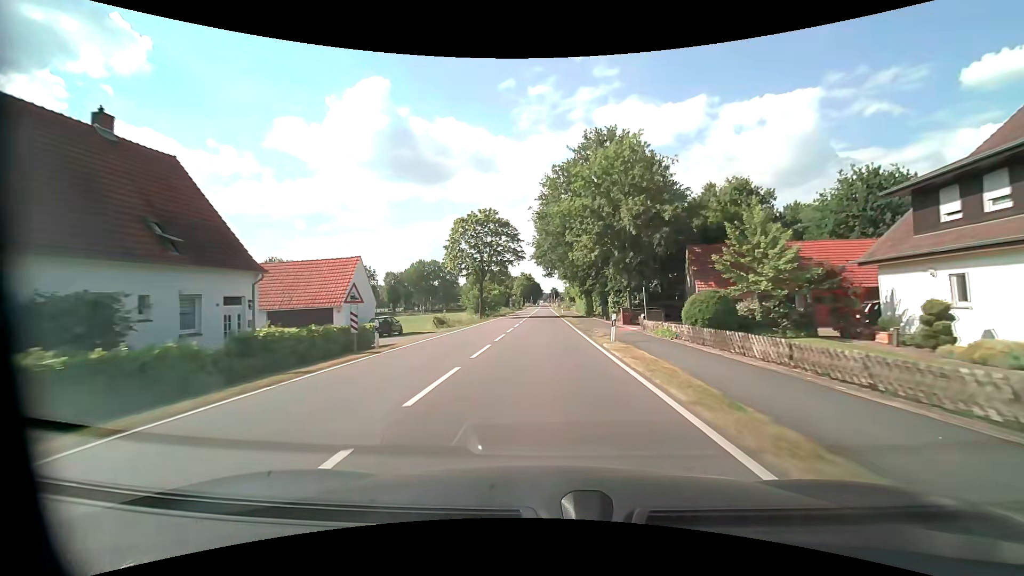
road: tertiary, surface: asphalt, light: Day
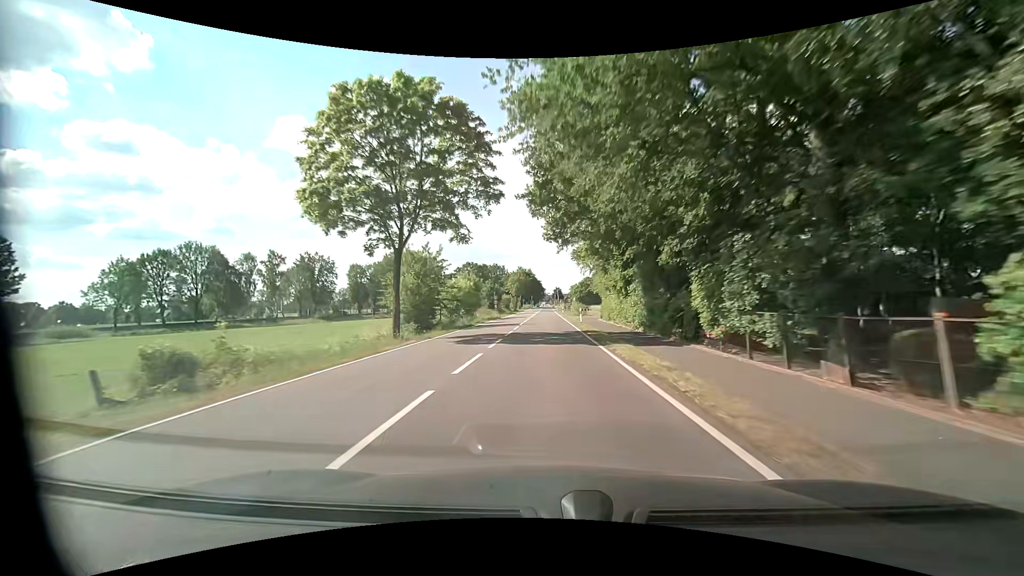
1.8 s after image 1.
(-0.1, +33.4) m; 0°
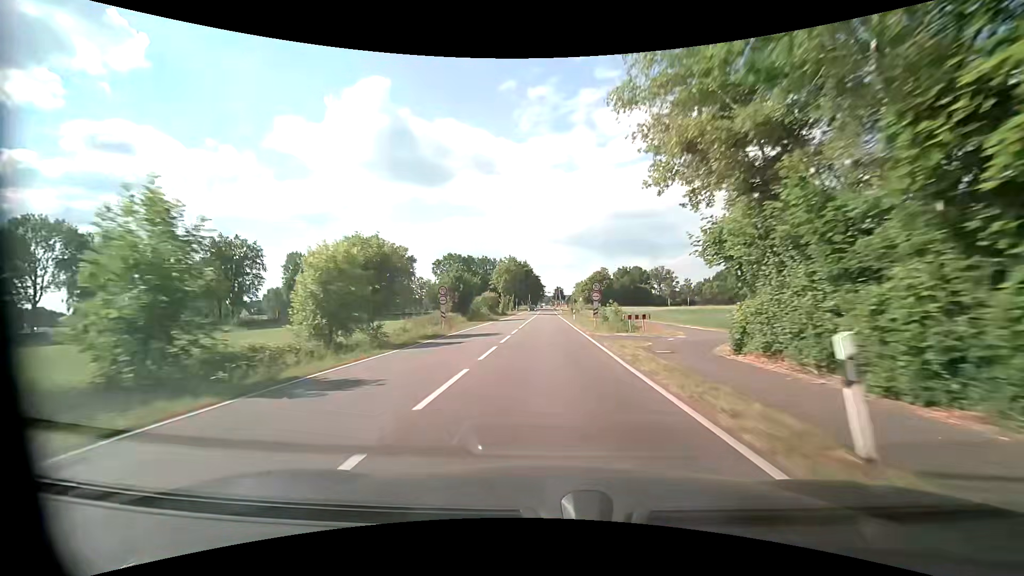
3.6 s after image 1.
(-0.1, +33.3) m; -1°
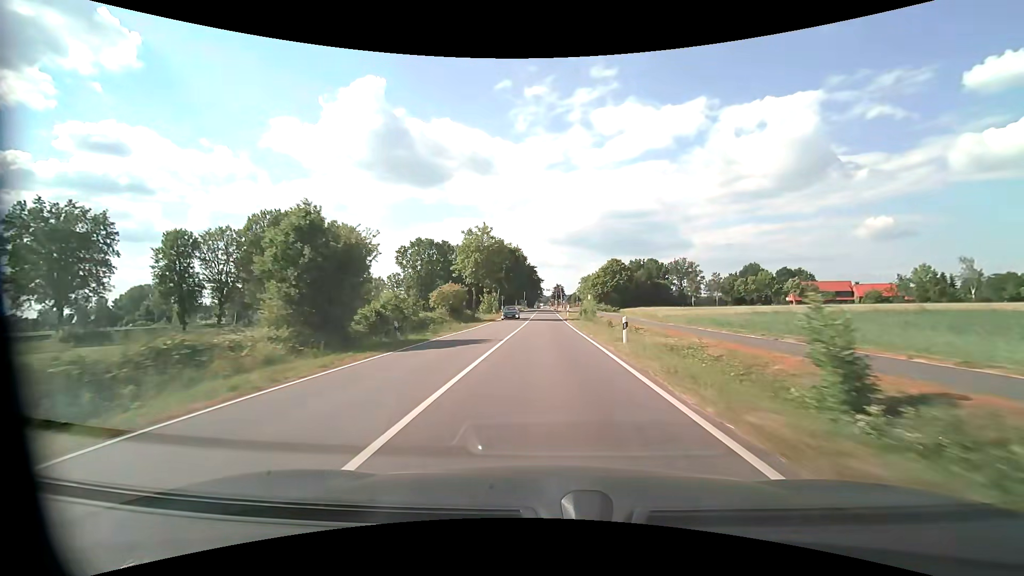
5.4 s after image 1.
(+0.6, +33.2) m; +1°
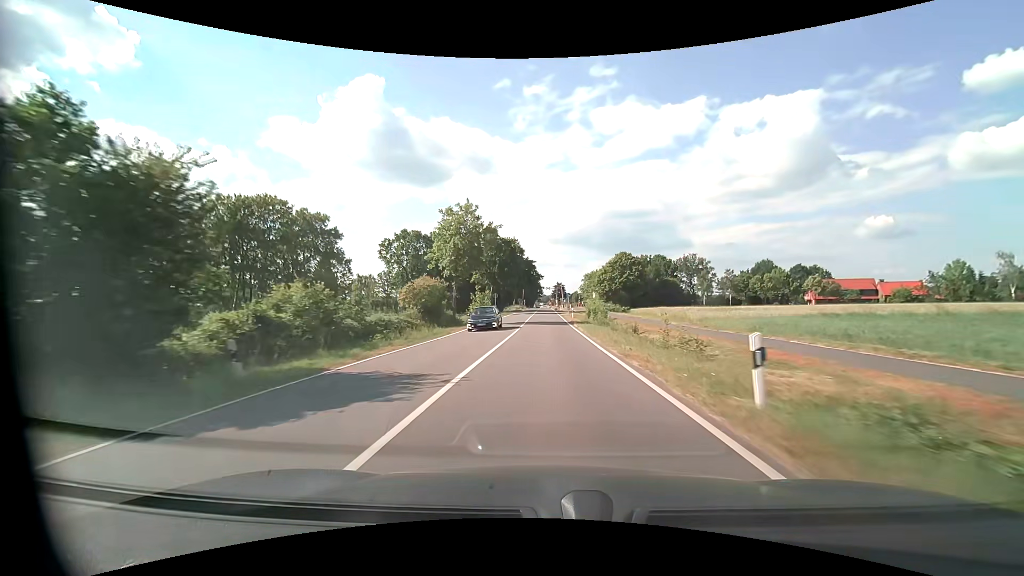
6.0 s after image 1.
(0.0, +11.1) m; 0°
(0, +10) (0, +20) (0, +30) (0, +40) (0, +50) (0, +60) (0, +70) (0, +80) (0, +90) (0, +100) m
